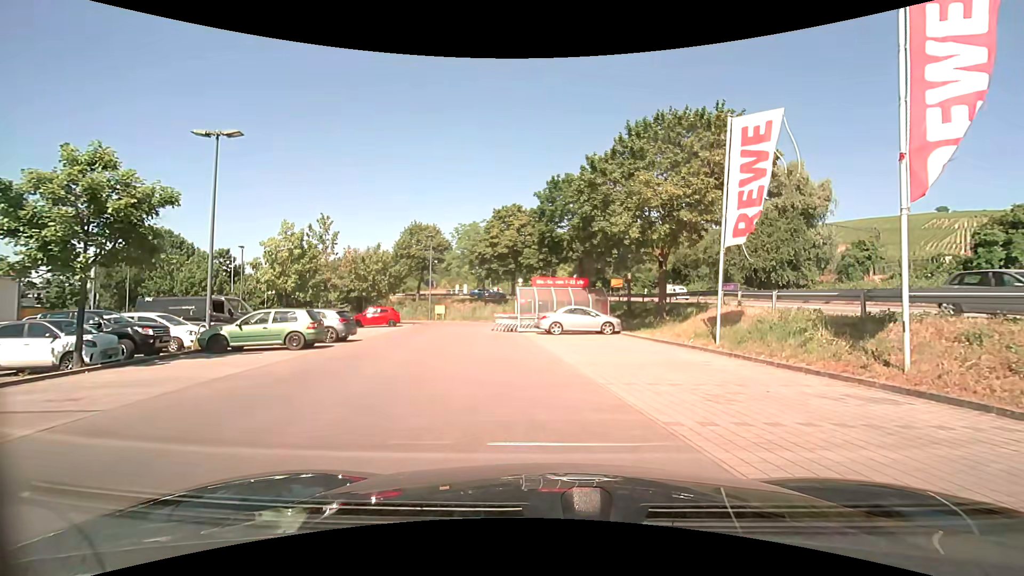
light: Day
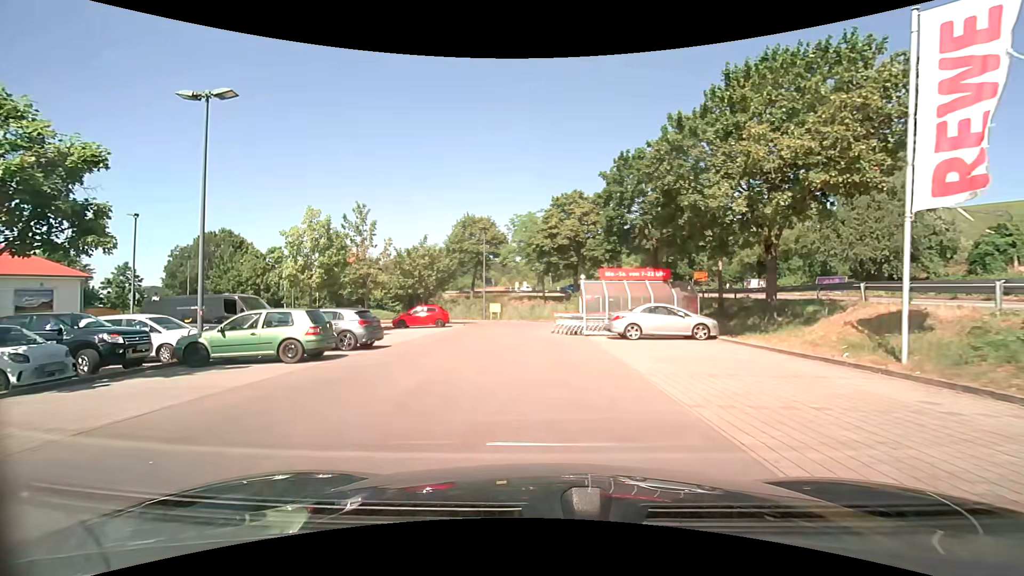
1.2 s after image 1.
(-0.2, +4.8) m; -8°
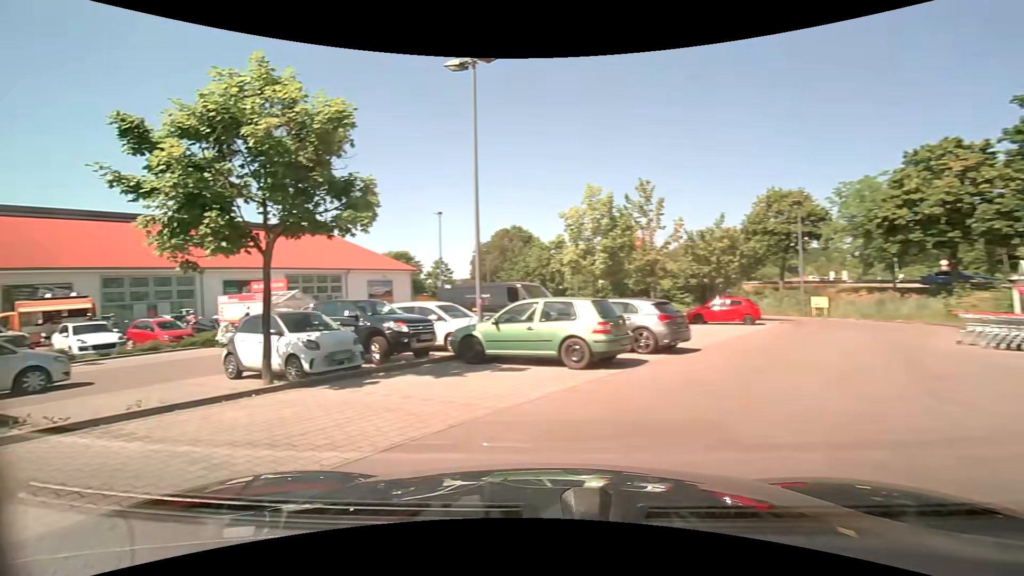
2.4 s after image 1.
(-1.0, +4.1) m; -34°
